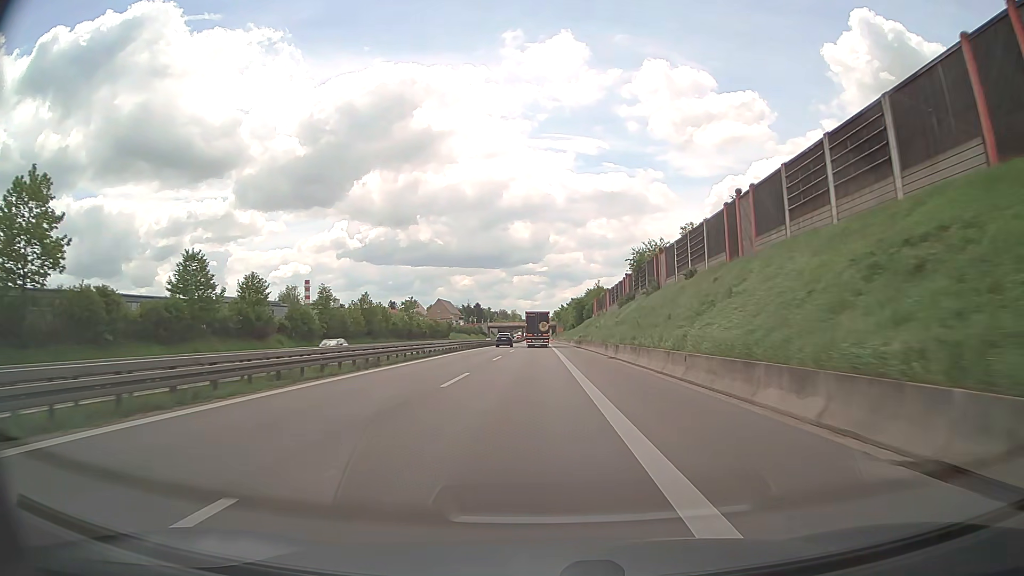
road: trunk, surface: asphalt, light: Day
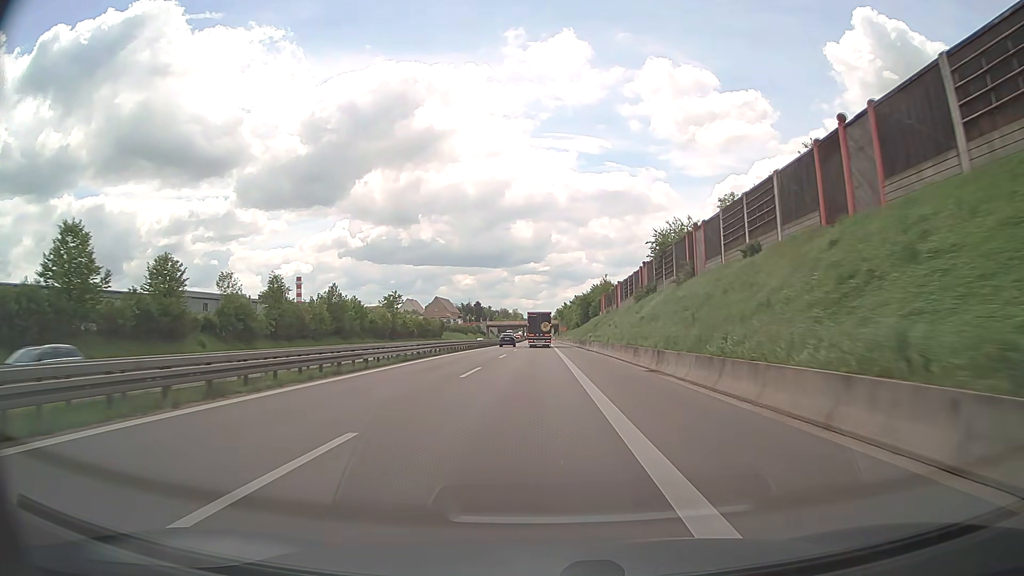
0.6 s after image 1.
(0.0, +14.4) m; 0°
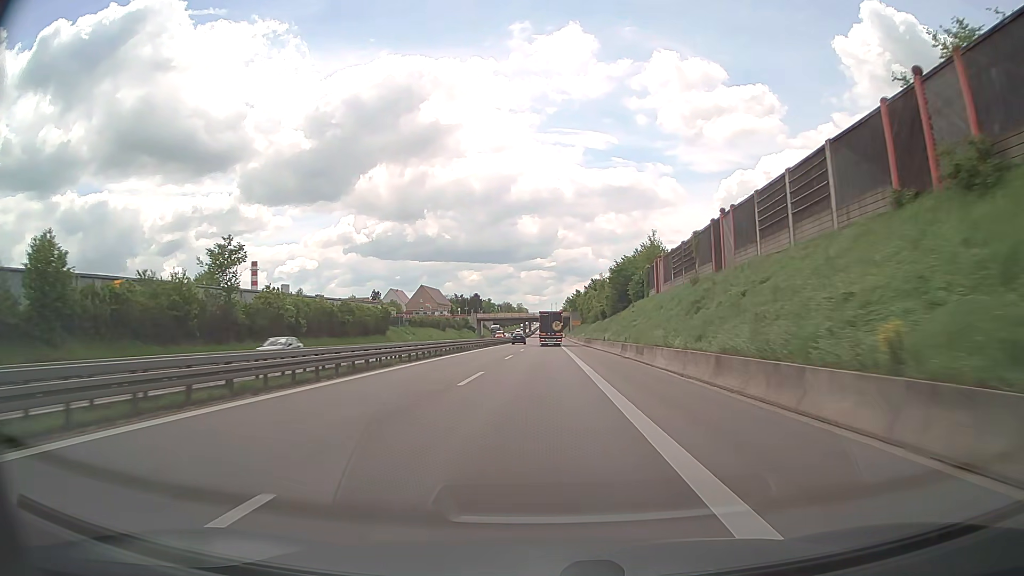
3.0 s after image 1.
(-0.1, +57.8) m; -1°
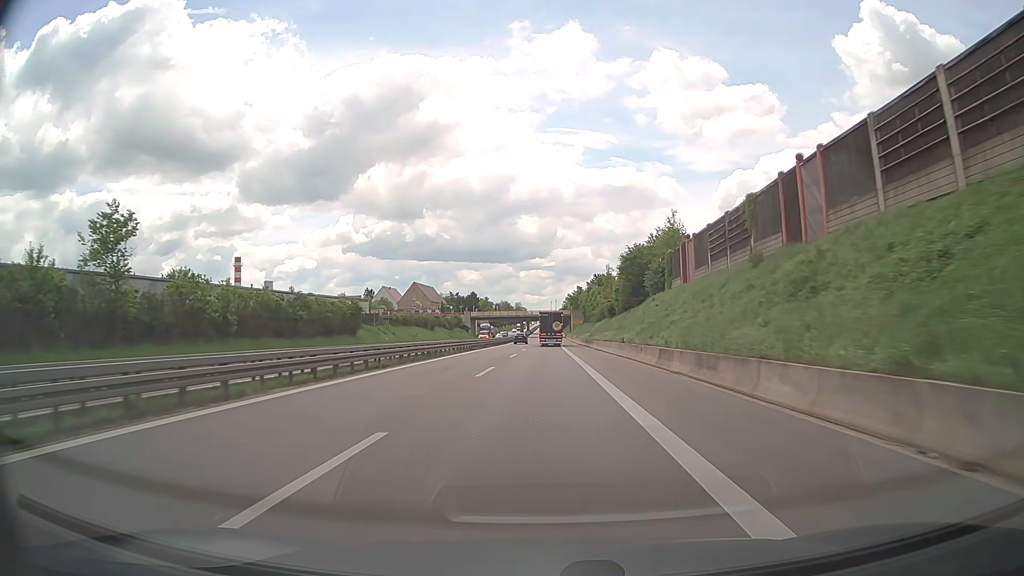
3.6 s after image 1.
(+0.1, +14.5) m; 0°
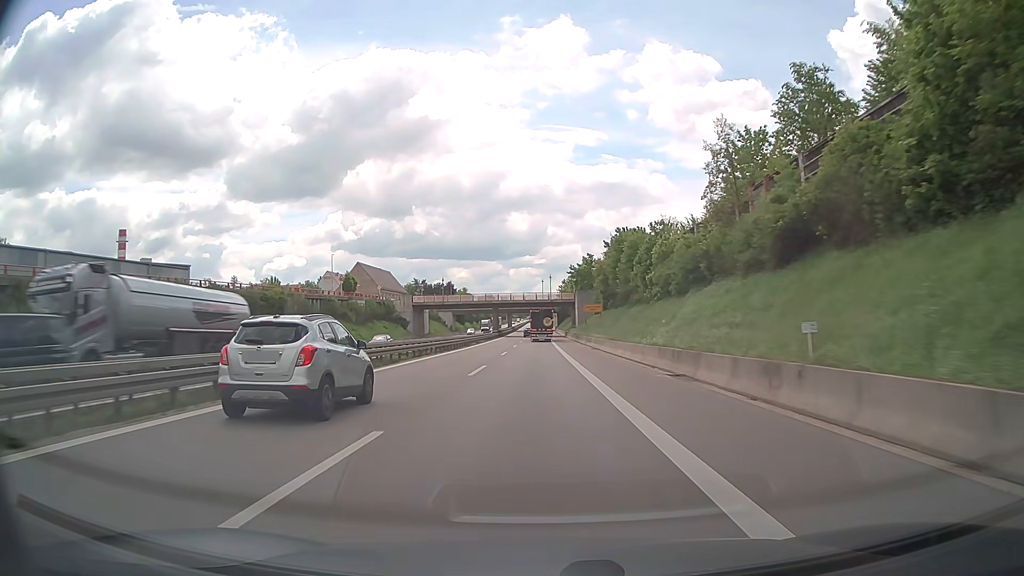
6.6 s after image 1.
(+0.4, +72.2) m; +1°
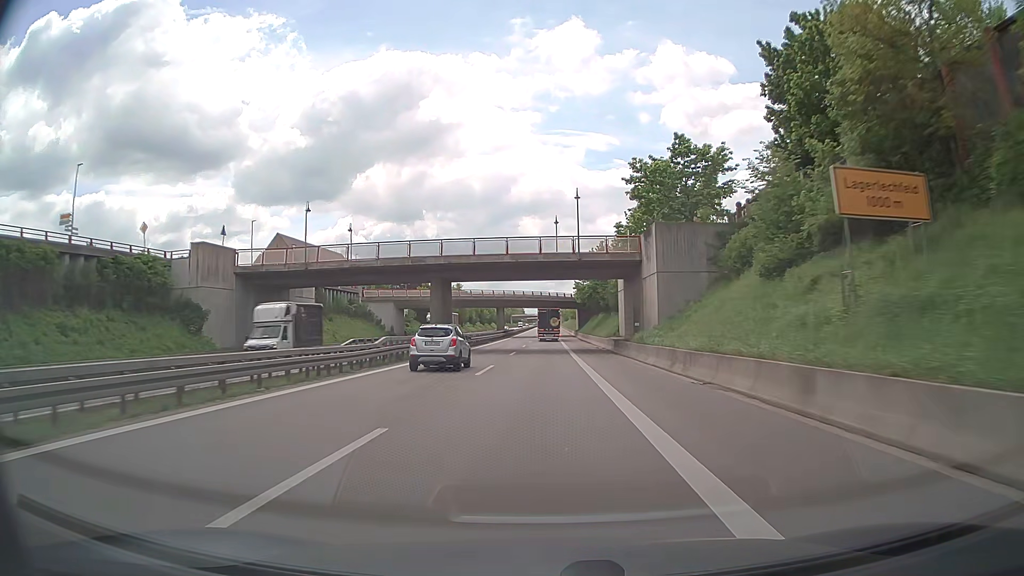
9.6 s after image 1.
(-0.5, +72.1) m; -1°
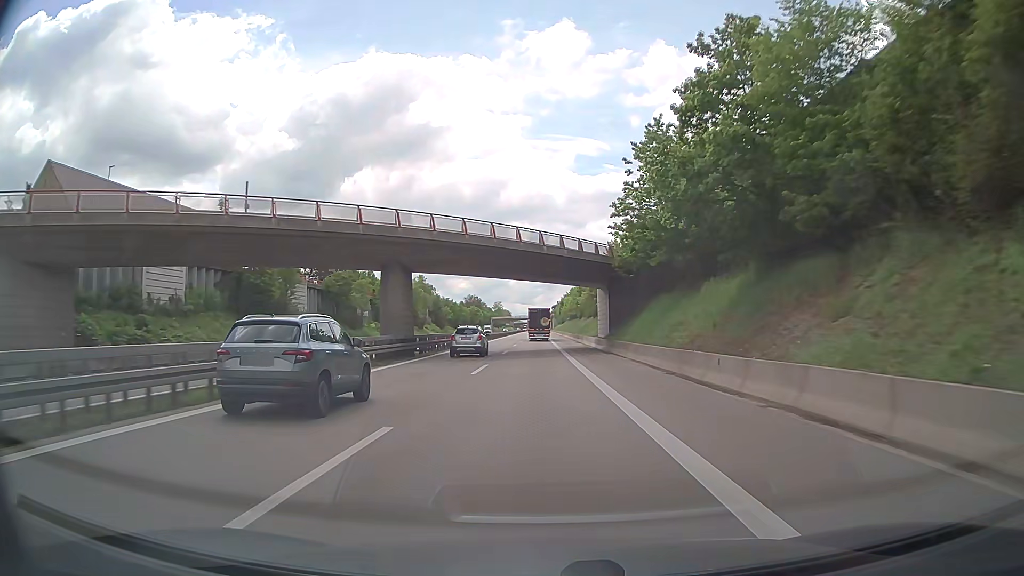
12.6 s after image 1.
(+0.4, +72.2) m; +1°
(0, +10) (0, +20) (0, +30) (0, +40) (0, +50) (0, +60) (0, +70) (-1, +80) (-1, +90) (-1, +100) m
